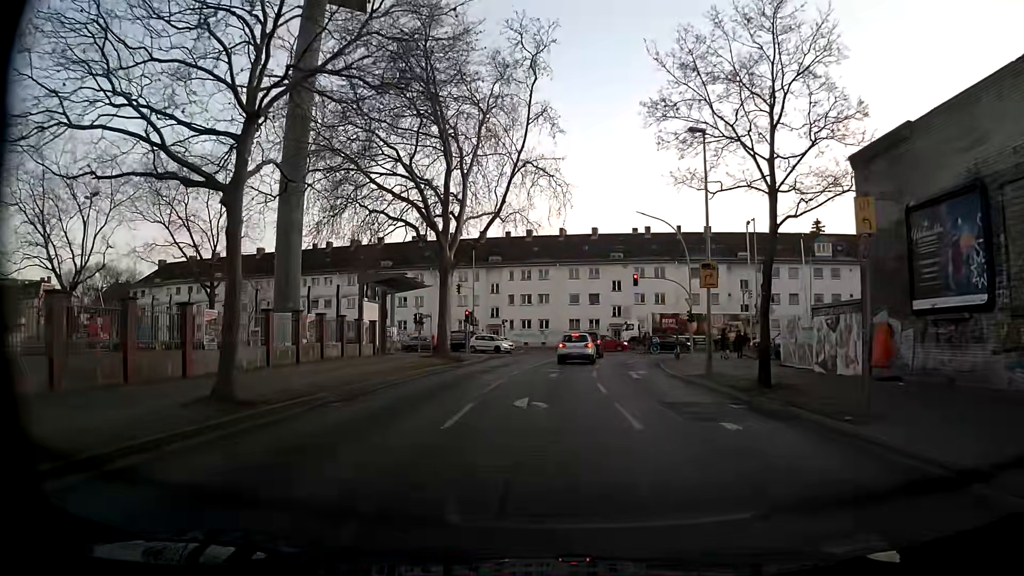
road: residential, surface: concrete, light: Day
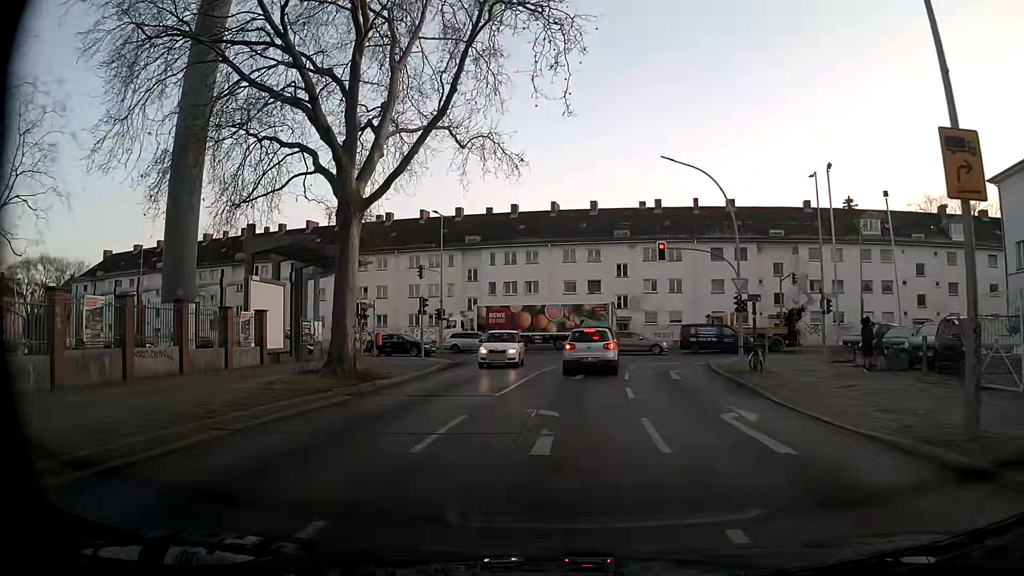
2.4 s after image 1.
(-0.1, +14.5) m; 0°
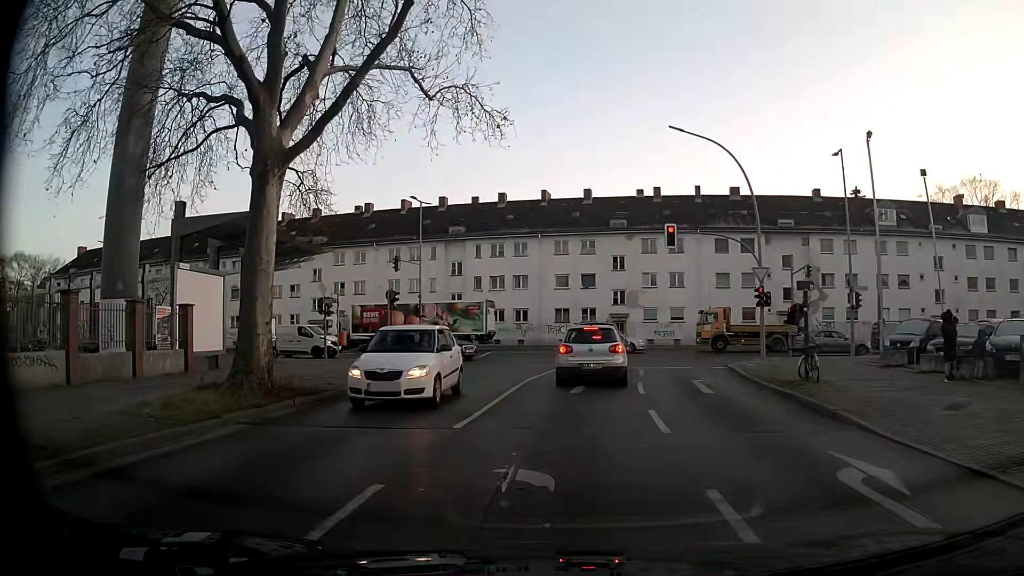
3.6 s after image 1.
(0.0, +4.9) m; -1°
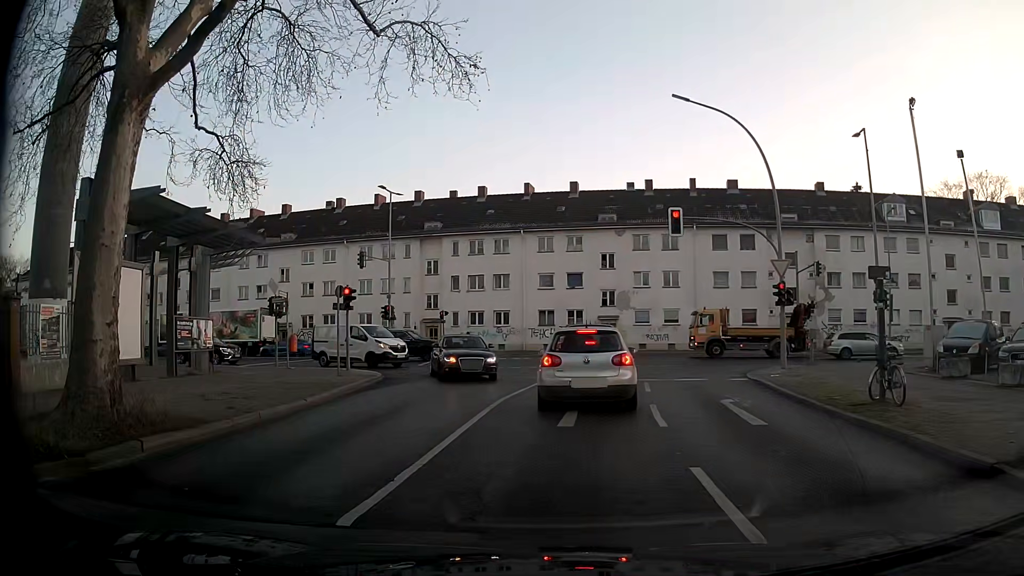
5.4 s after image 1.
(+0.2, +4.5) m; +3°
